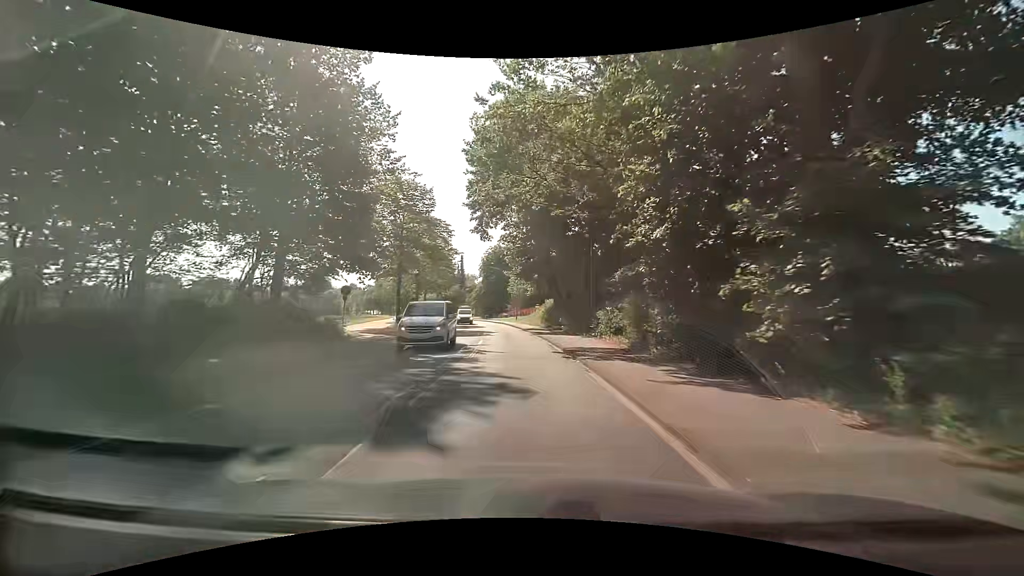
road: tertiary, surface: asphalt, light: Day
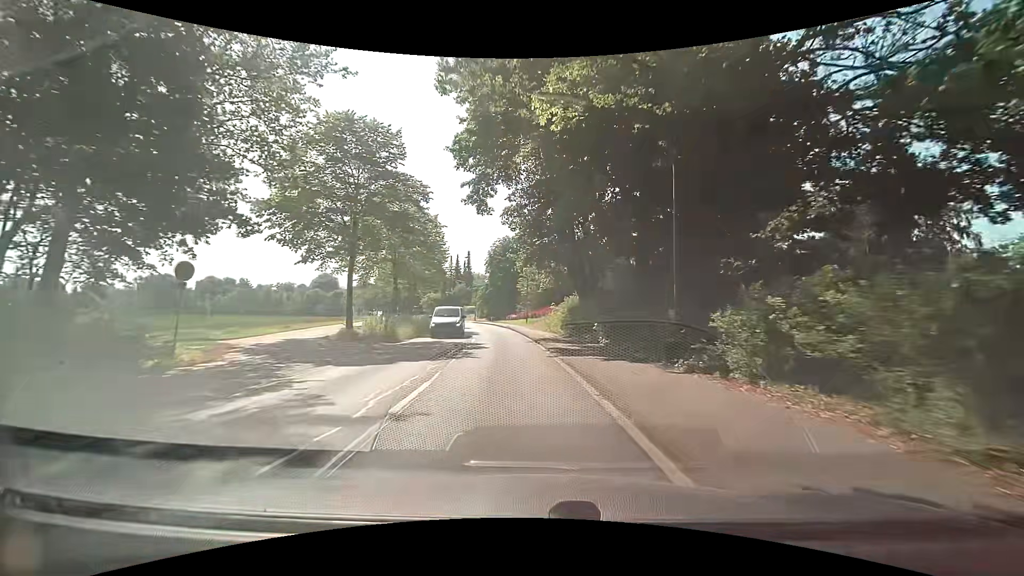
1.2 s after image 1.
(-0.2, +14.6) m; -2°
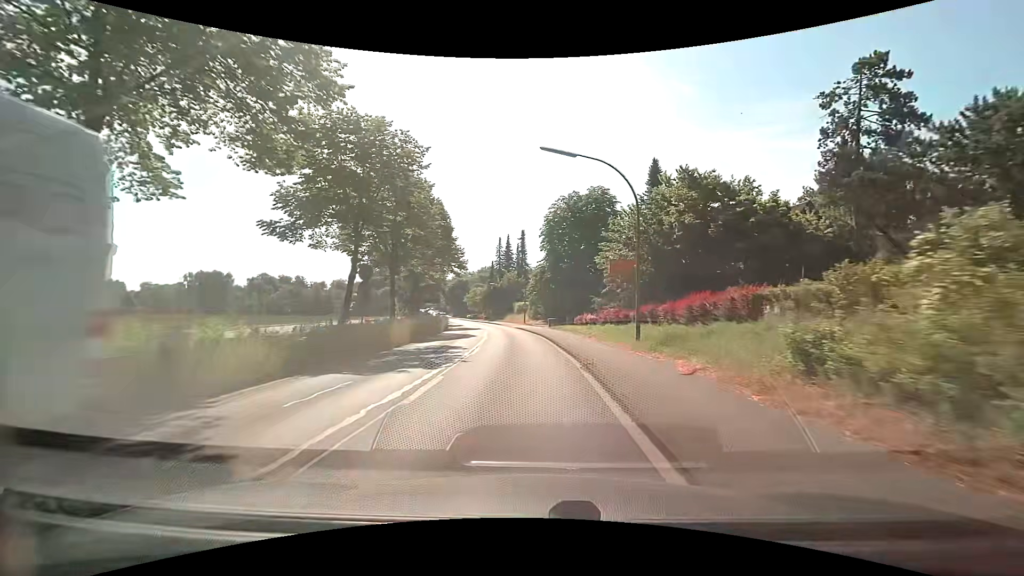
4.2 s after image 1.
(-2.0, +36.1) m; -7°
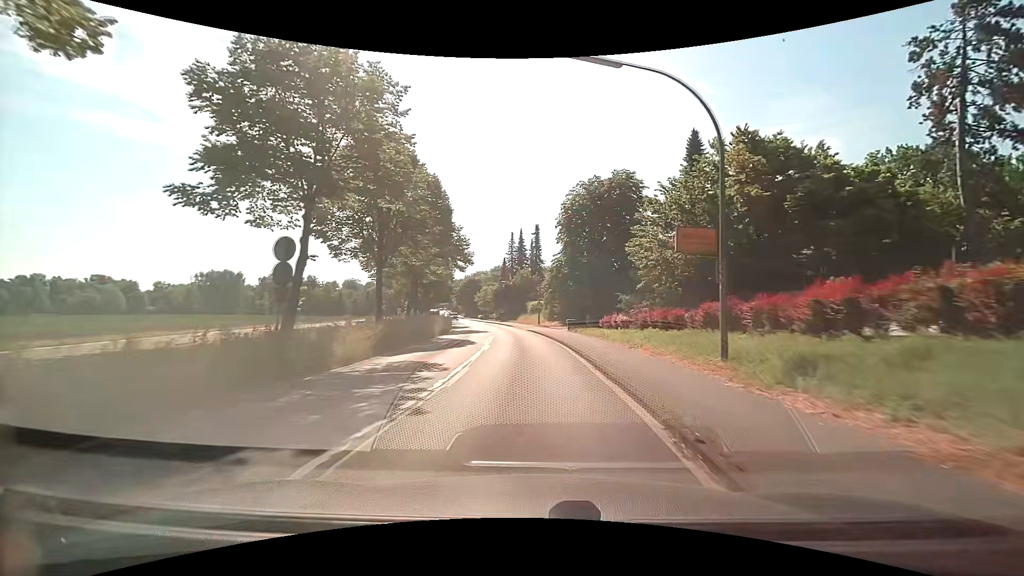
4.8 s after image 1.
(-0.1, +7.2) m; -2°
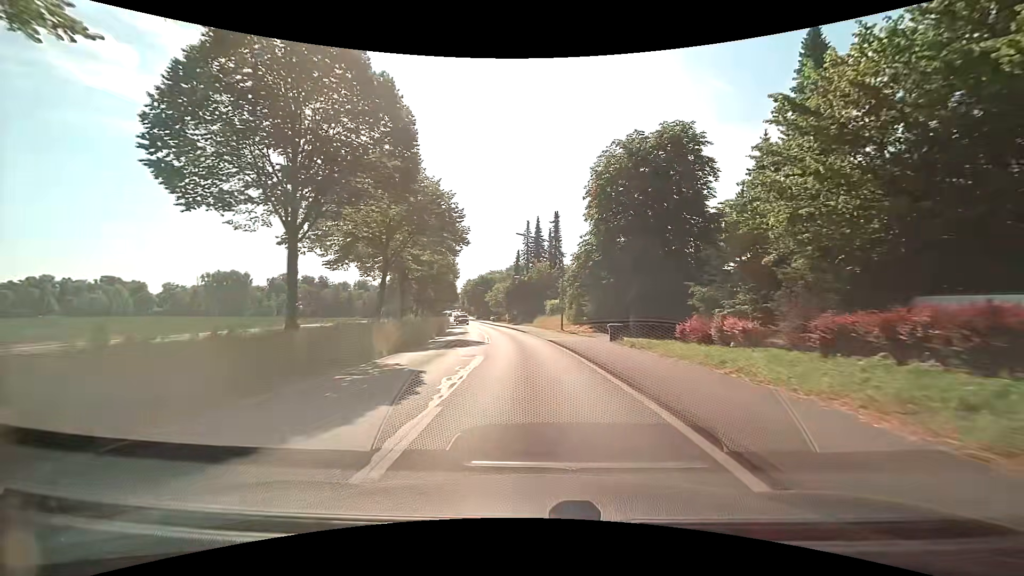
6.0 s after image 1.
(-0.3, +14.3) m; -2°
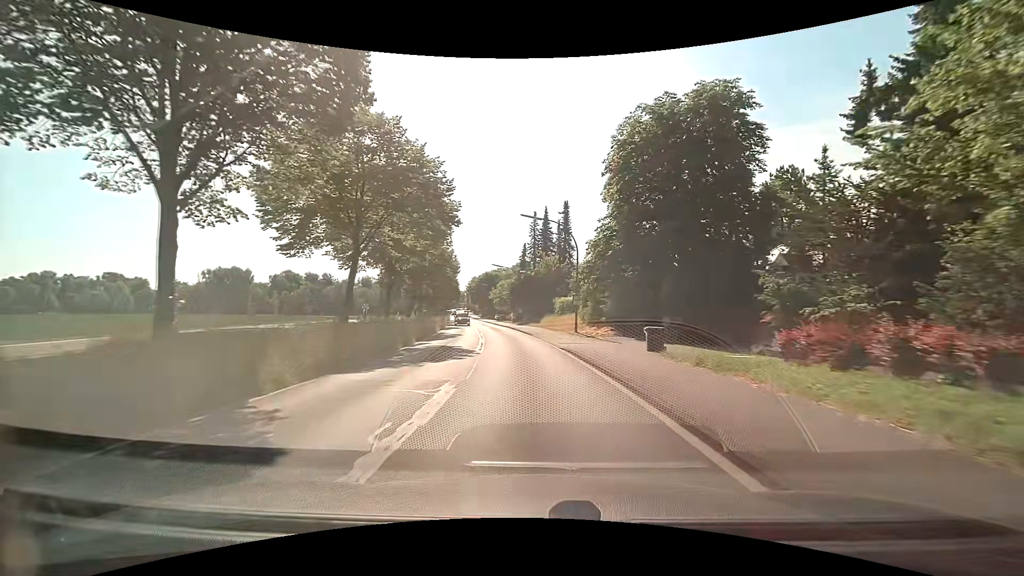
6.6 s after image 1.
(-0.1, +7.2) m; -1°
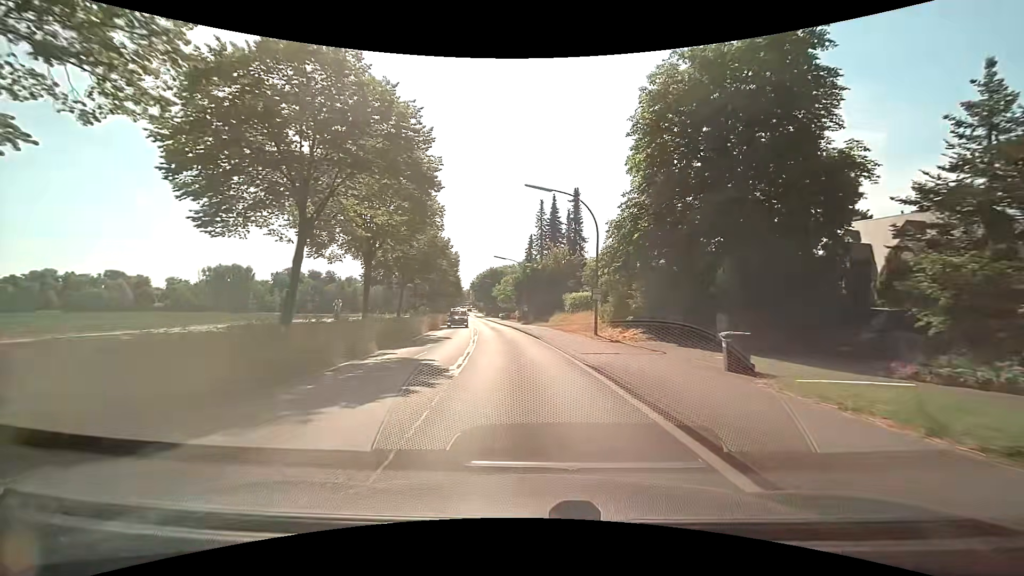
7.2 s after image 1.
(-0.1, +7.2) m; -1°
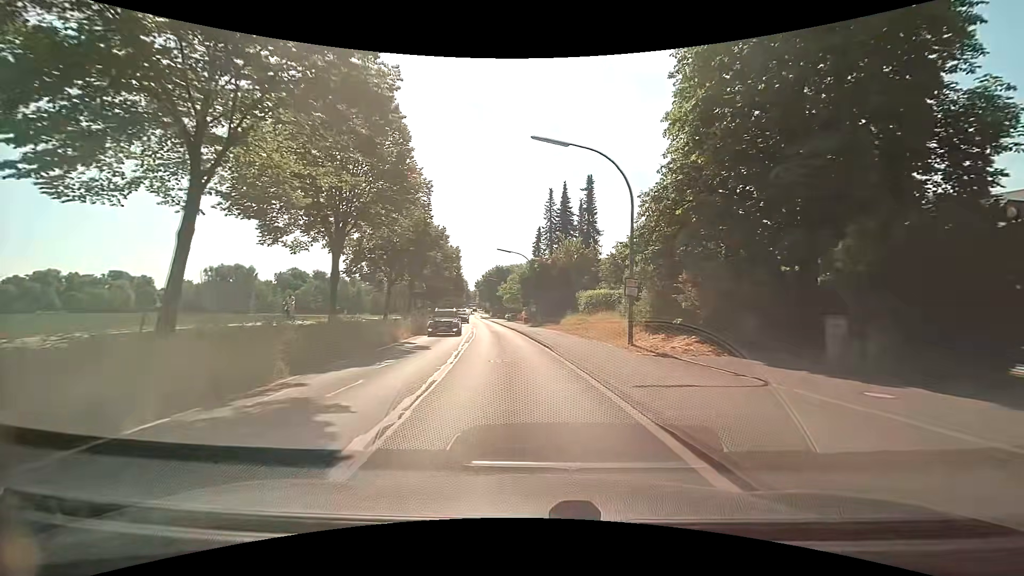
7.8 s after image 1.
(0.0, +7.2) m; -1°
(0, +10) (-1, +20) (-2, +30) (-3, +40) (-4, +50) (-5, +60) (-6, +70) (-8, +80) (-9, +90) (-10, +99) m
